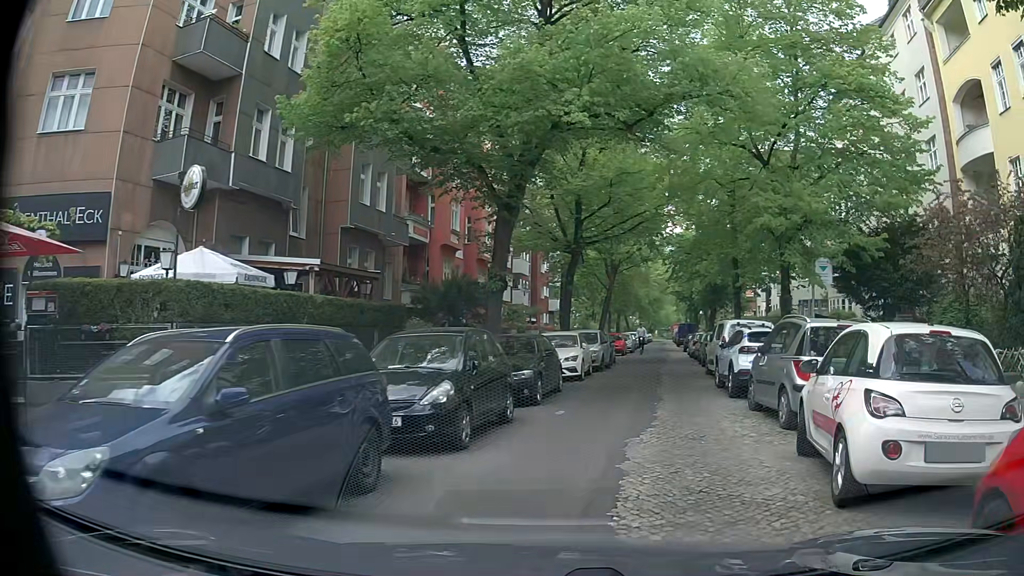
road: residential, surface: asphalt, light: Day
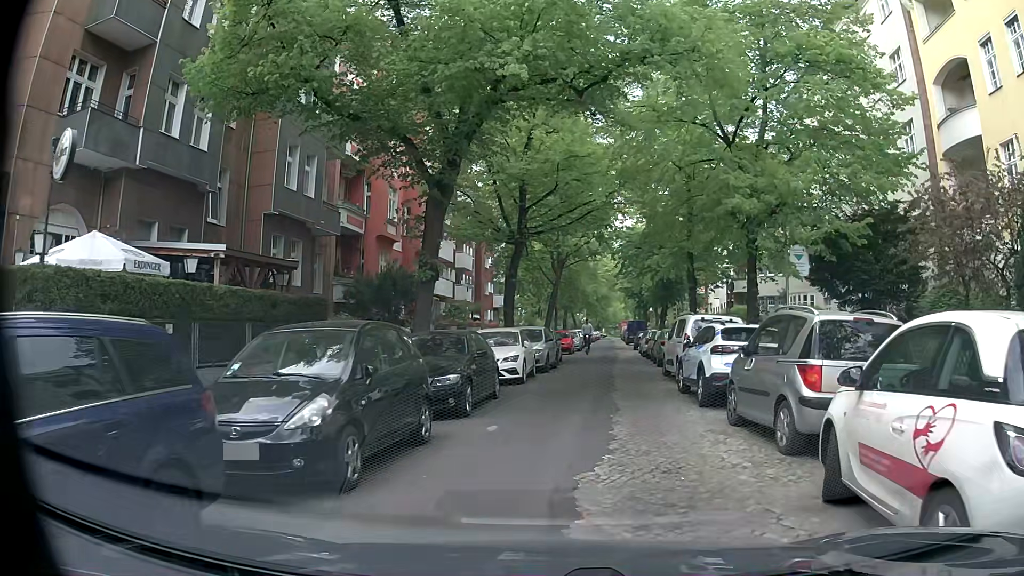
(+0.1, +2.5) m; +4°
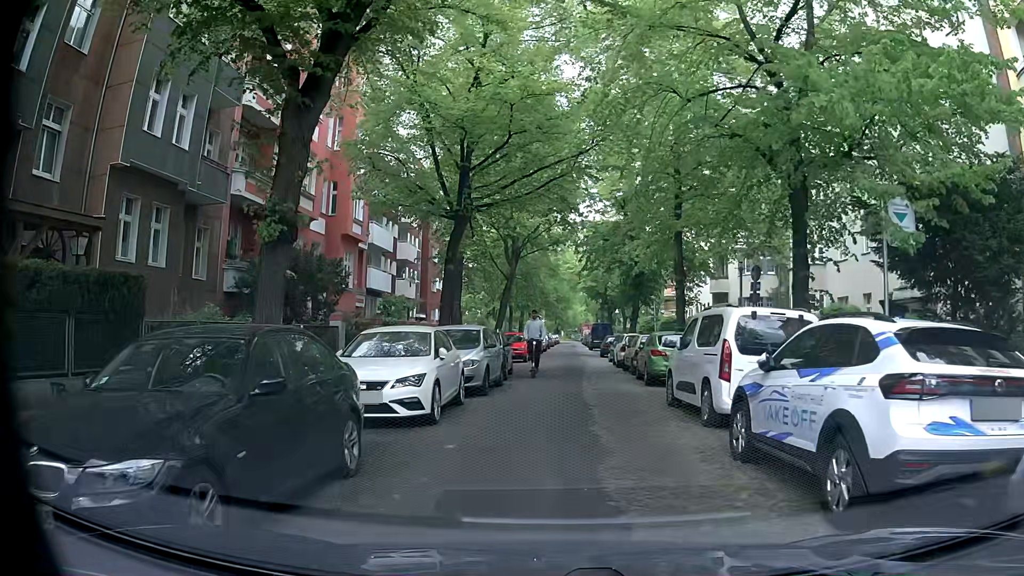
(+0.3, +7.5) m; +3°
